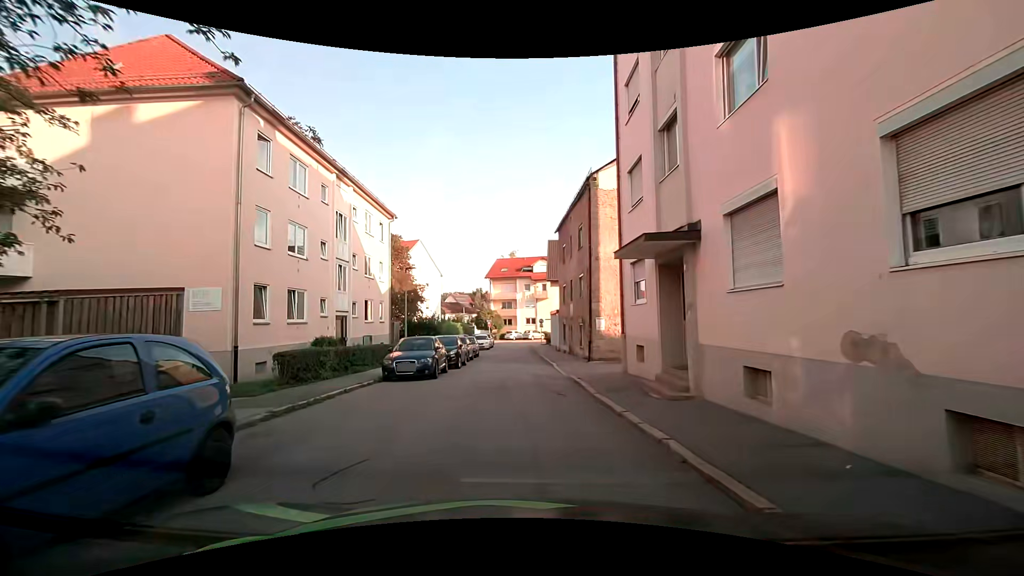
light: Day
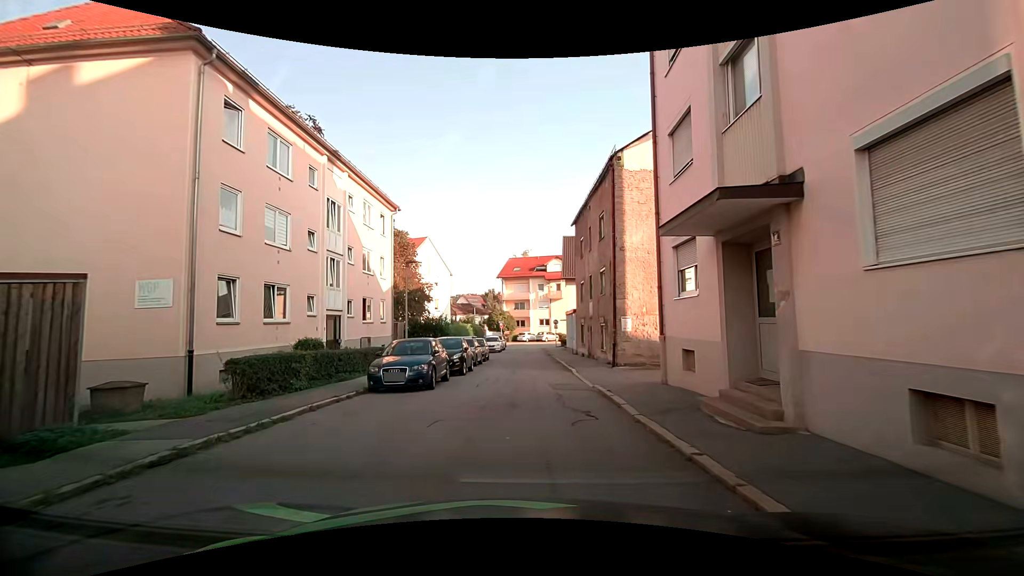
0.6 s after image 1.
(-0.1, +2.9) m; +1°
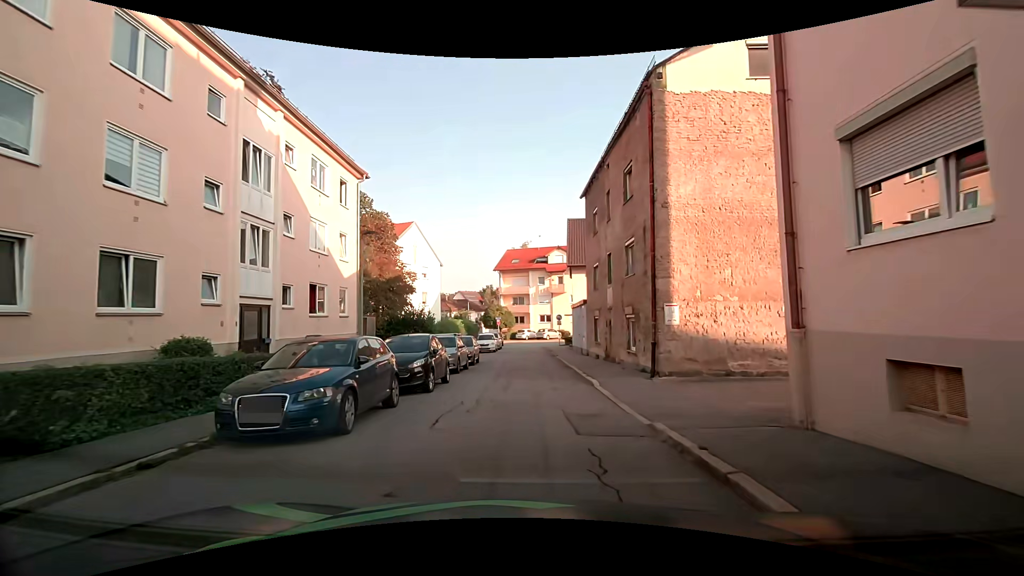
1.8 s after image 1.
(-0.3, +6.5) m; -3°
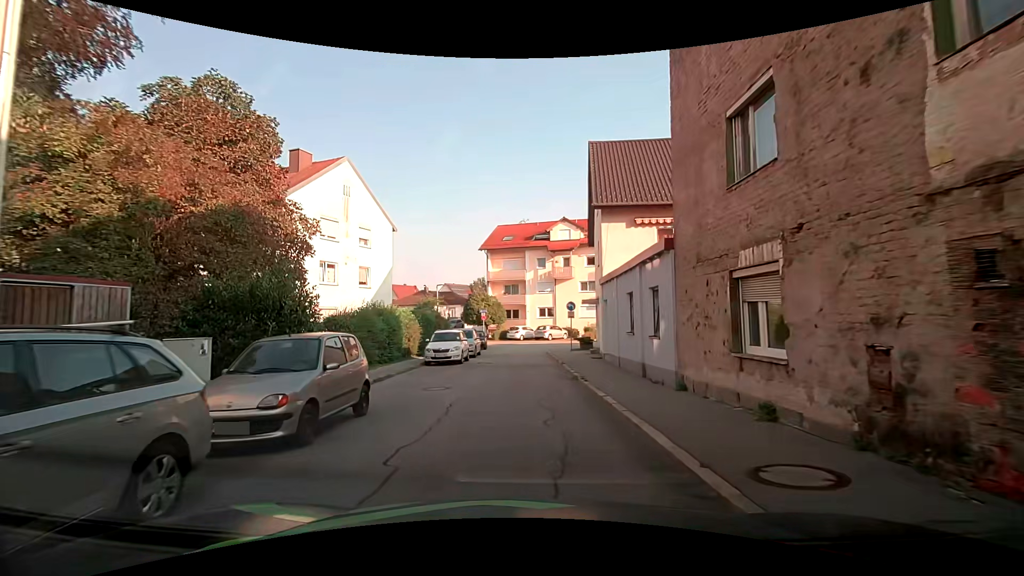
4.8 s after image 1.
(+0.4, +17.4) m; 0°
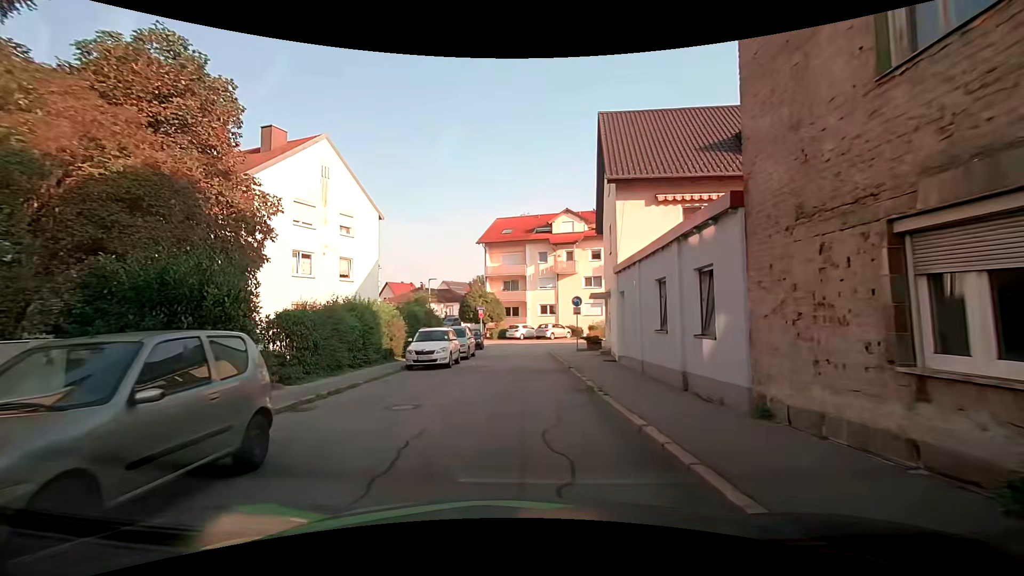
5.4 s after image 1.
(+0.1, +3.4) m; +2°
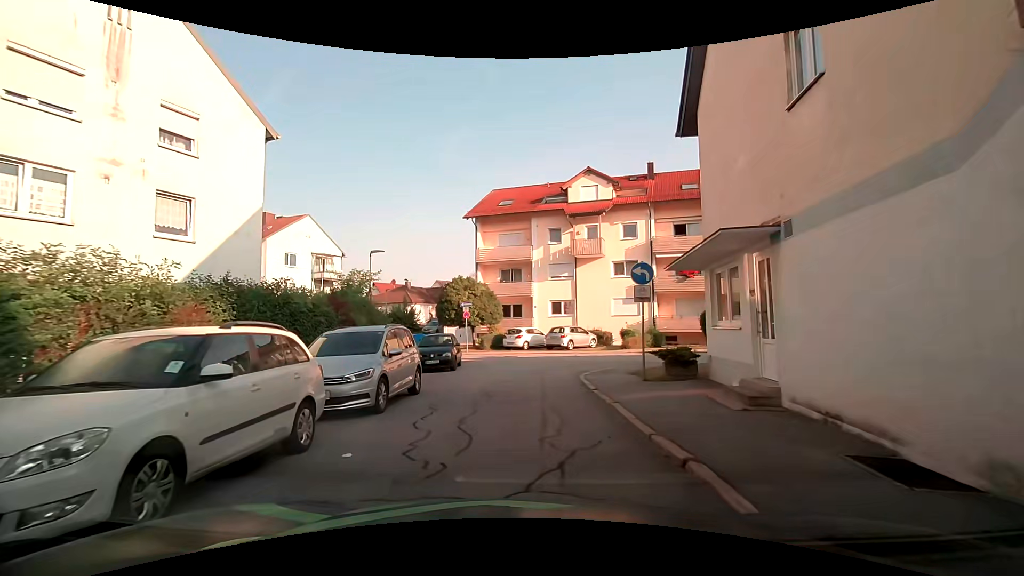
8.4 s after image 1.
(+0.2, +14.4) m; -1°
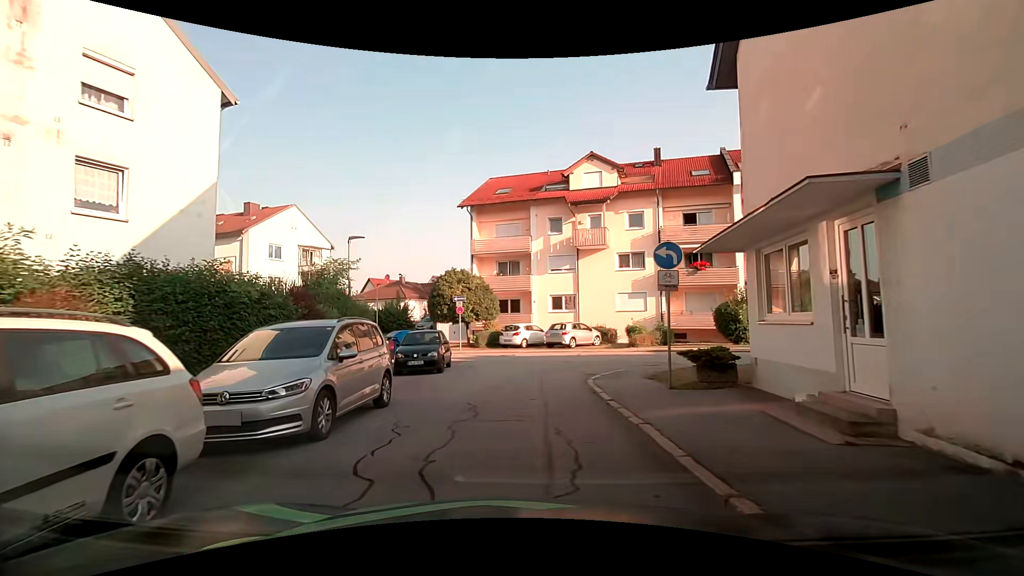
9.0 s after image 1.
(0.0, +2.4) m; 0°
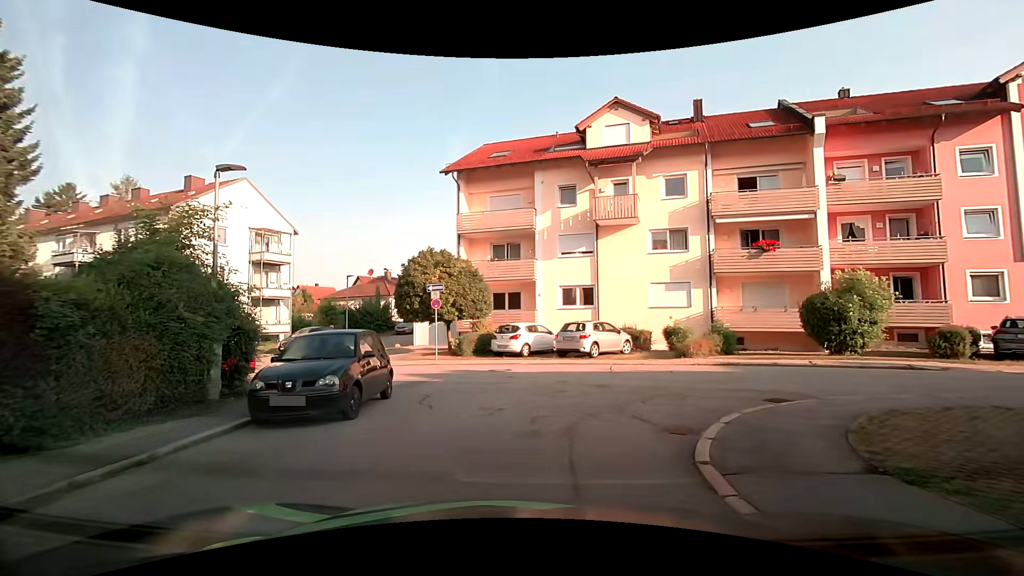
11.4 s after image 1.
(+0.1, +8.3) m; +1°
